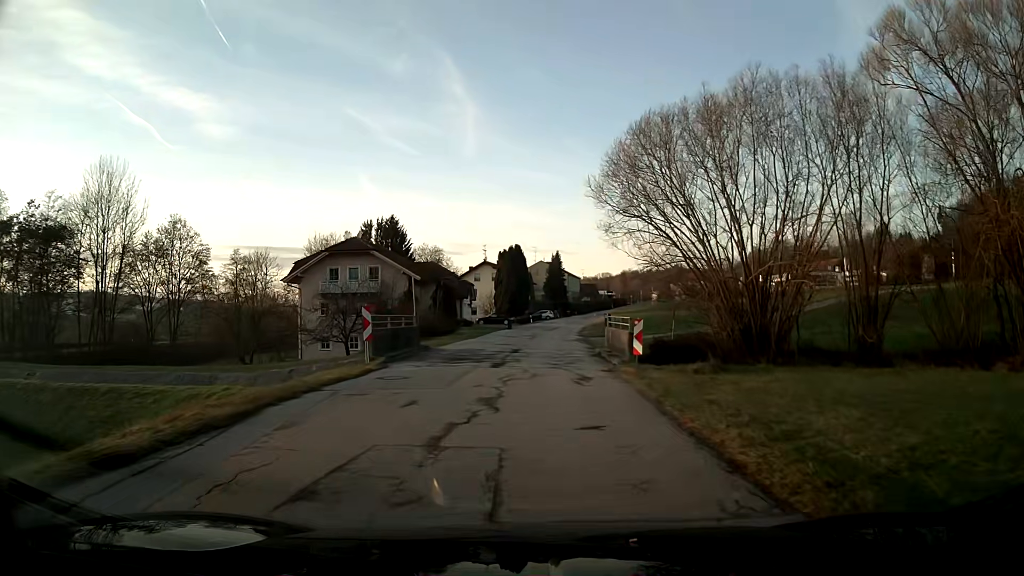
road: tertiary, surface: asphalt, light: Day
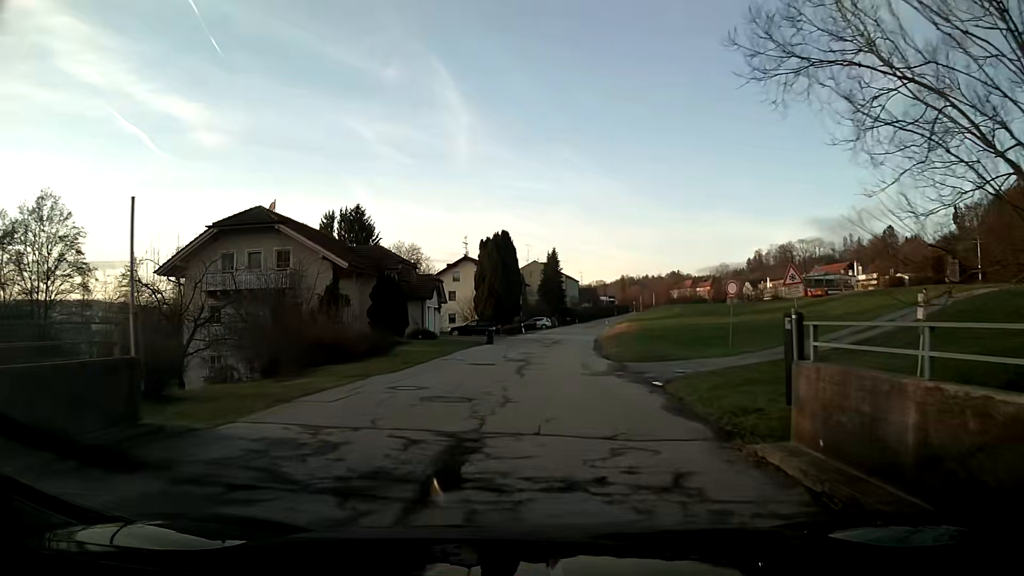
(0.0, +19.7) m; 0°
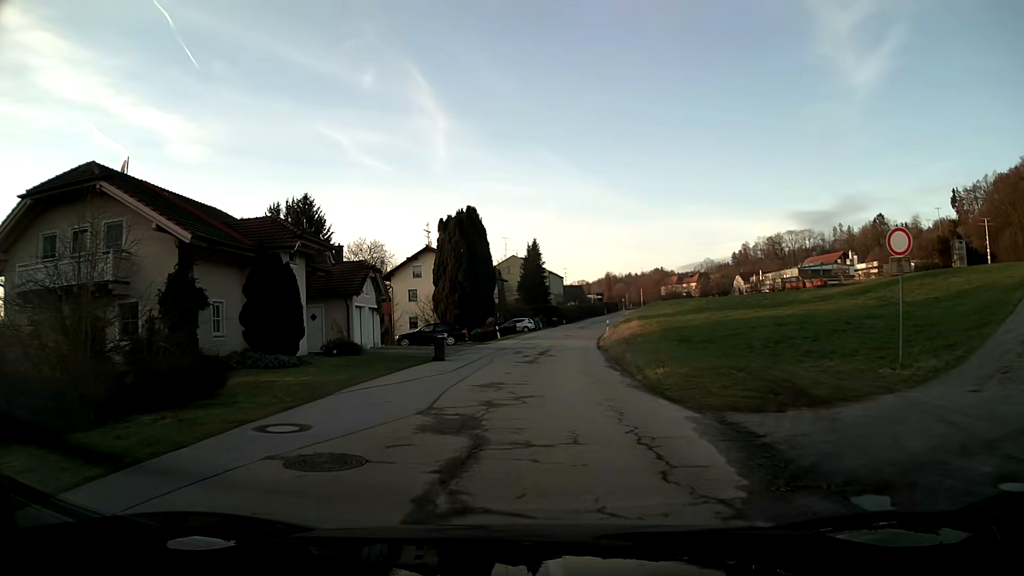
(+0.3, +14.8) m; +2°
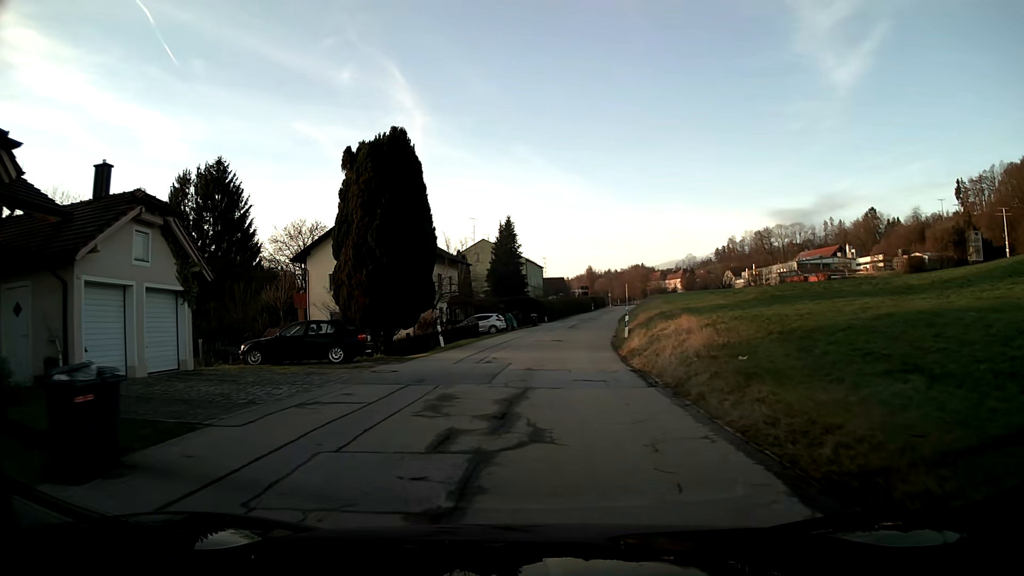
(+0.3, +19.7) m; +2°
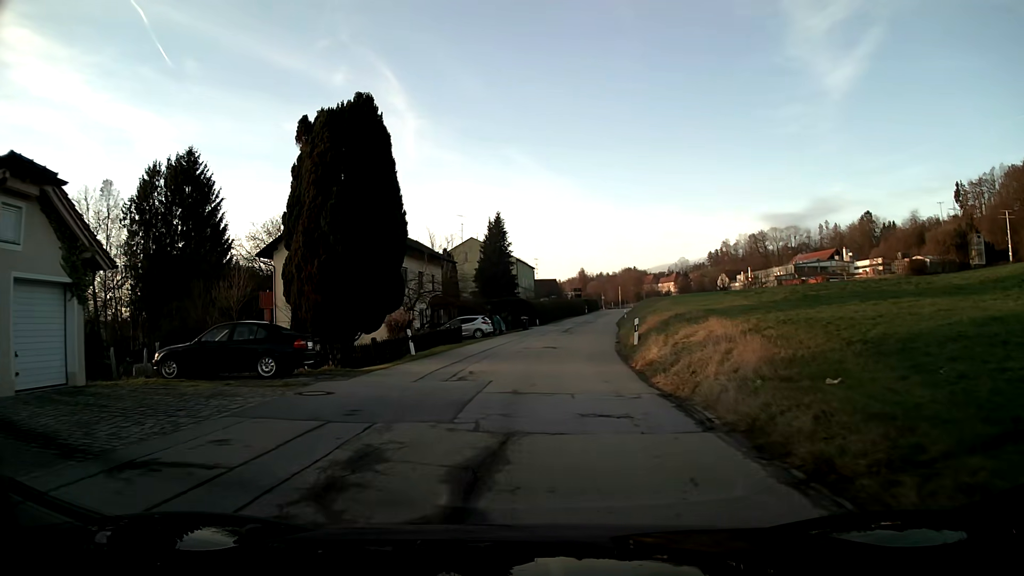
(0.0, +5.0) m; +1°
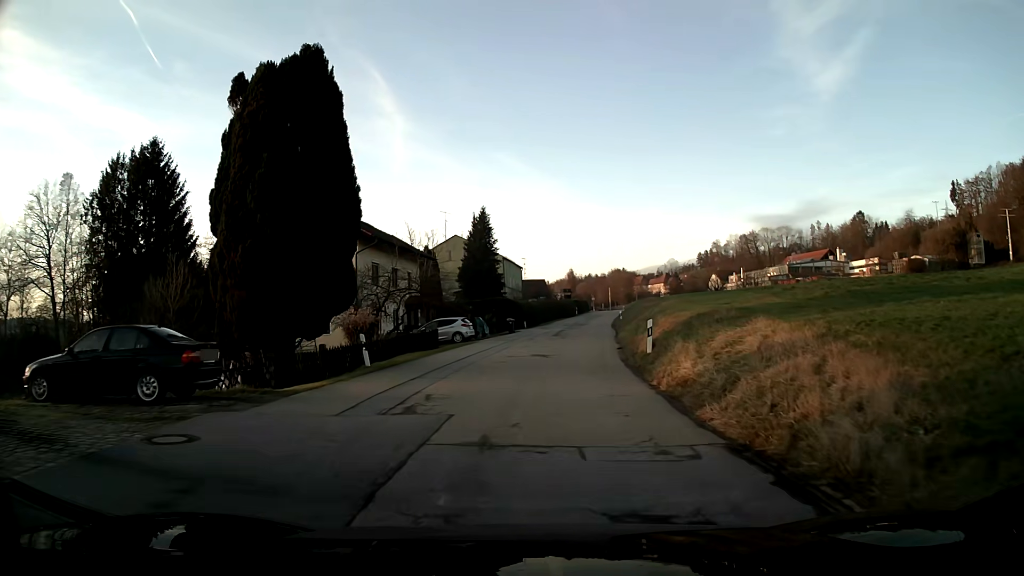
(0.0, +4.9) m; +1°
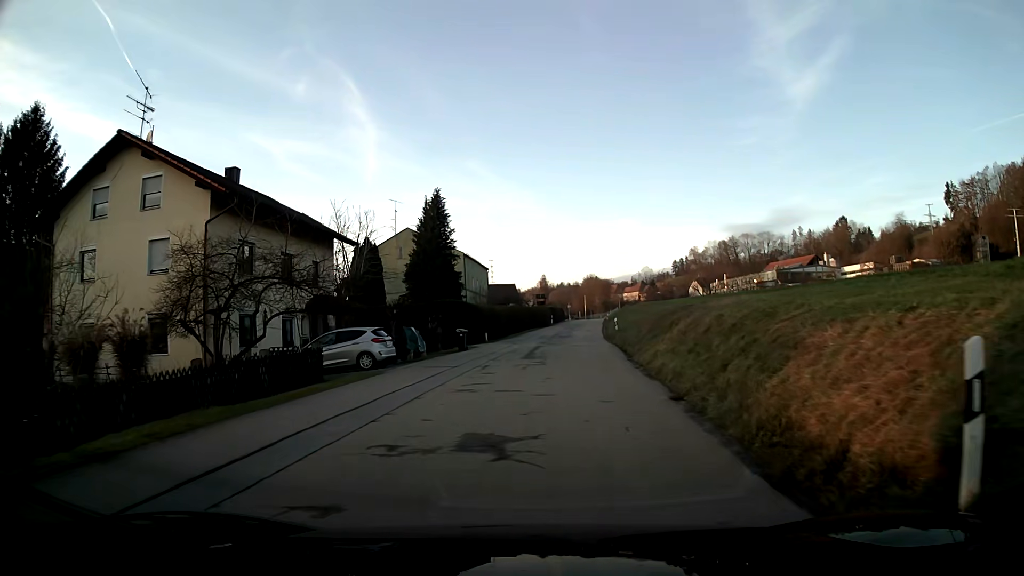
(+0.3, +14.7) m; +2°
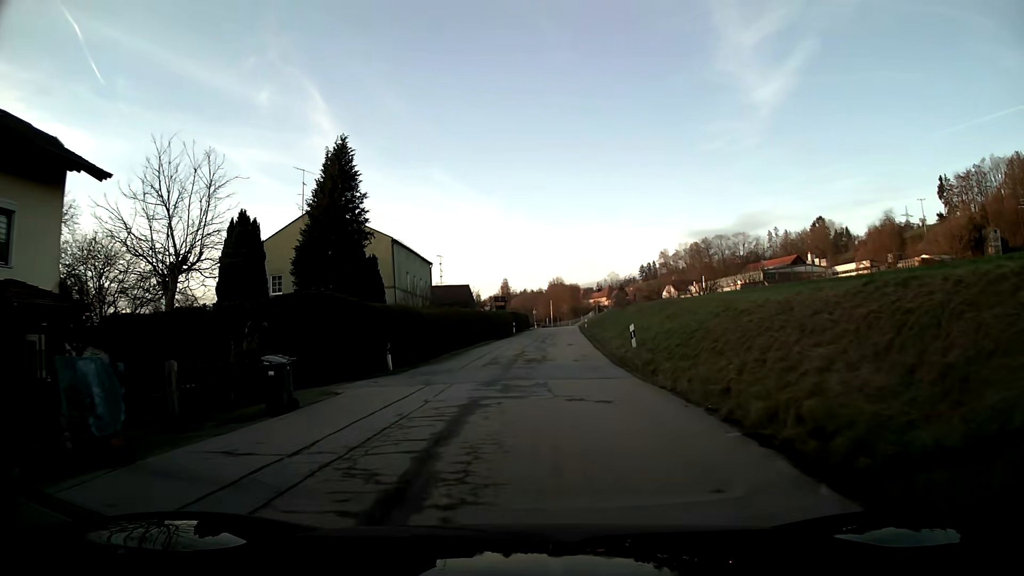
(+0.5, +19.4) m; +3°
